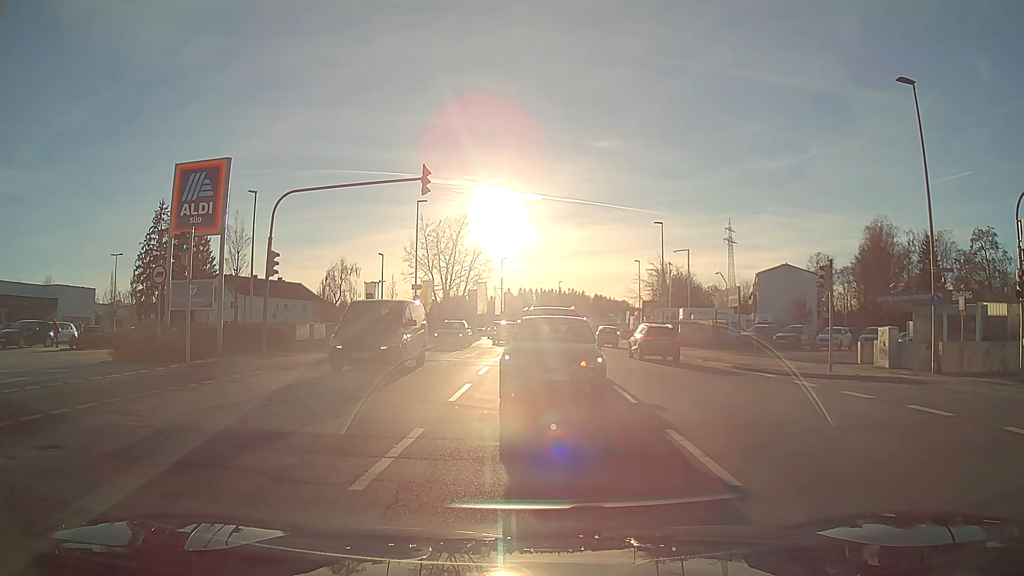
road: tertiary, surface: asphalt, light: Day
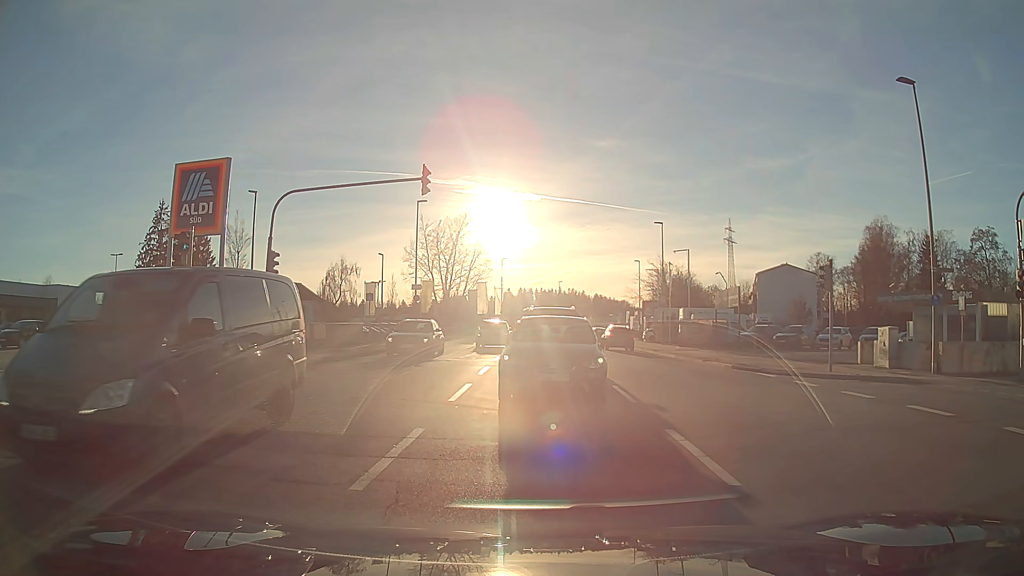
(0.0, 0.0) m; 0°
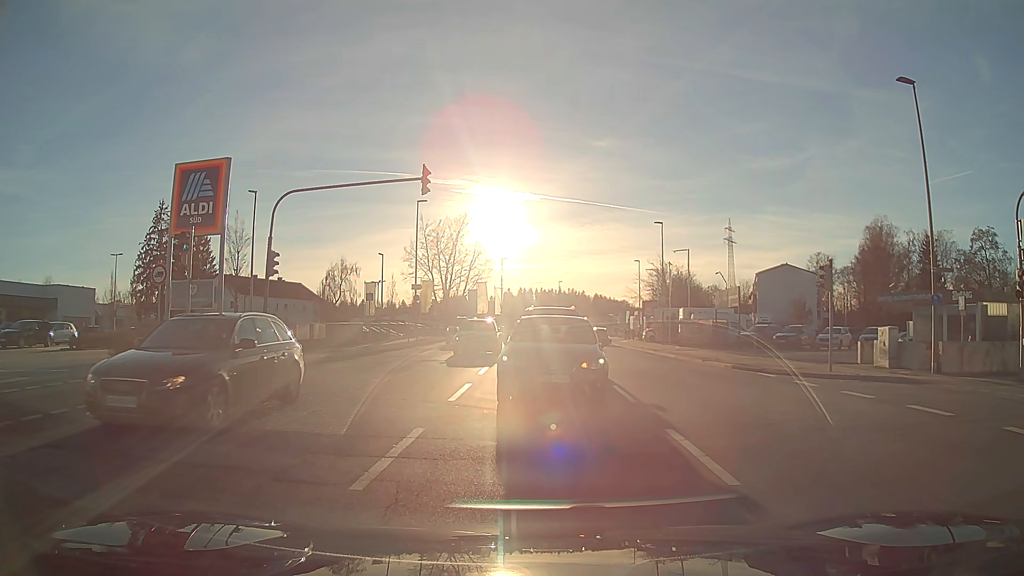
(0.0, 0.0) m; 0°
